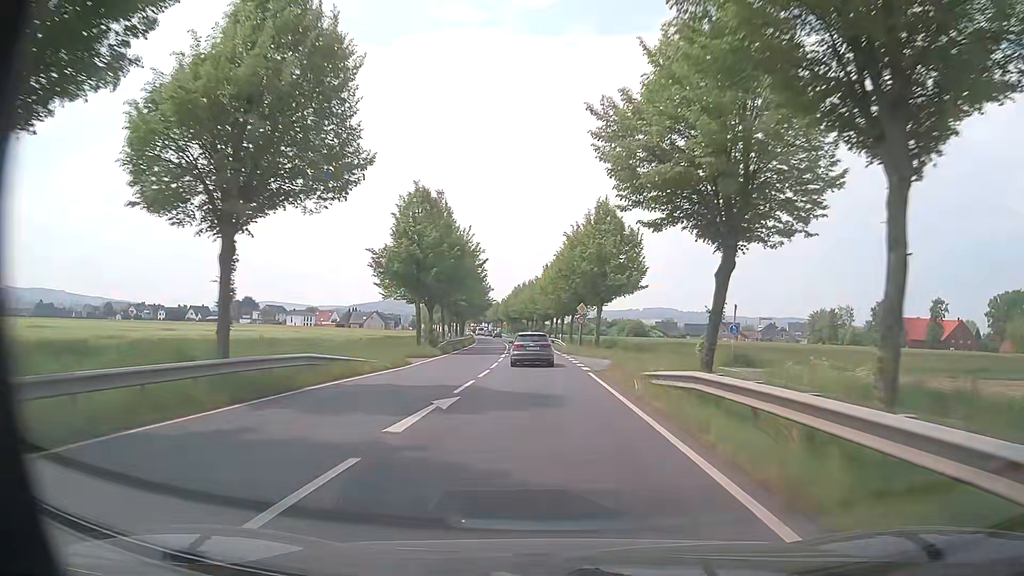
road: primary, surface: asphalt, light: Day
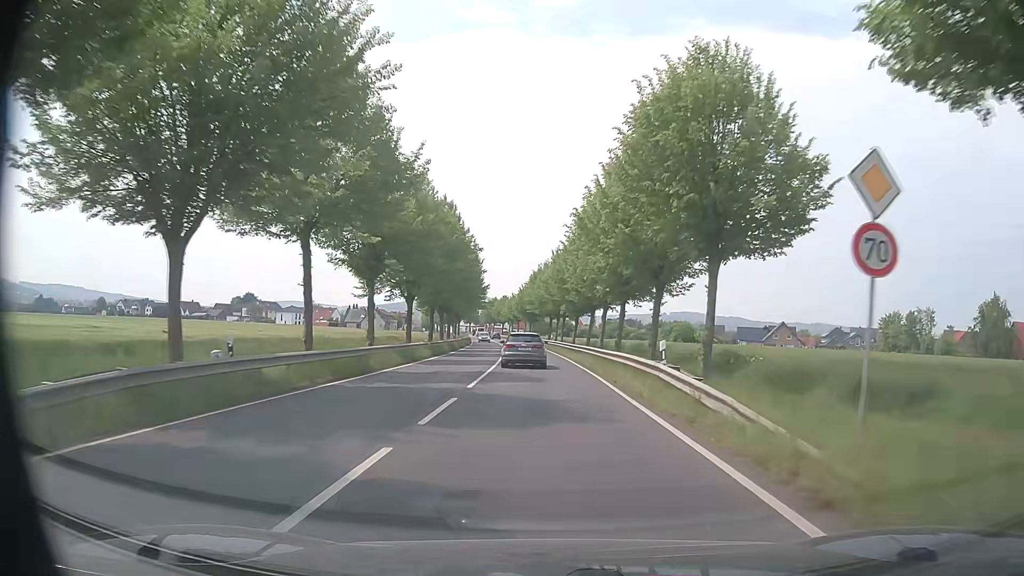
(-1.1, +41.2) m; -3°
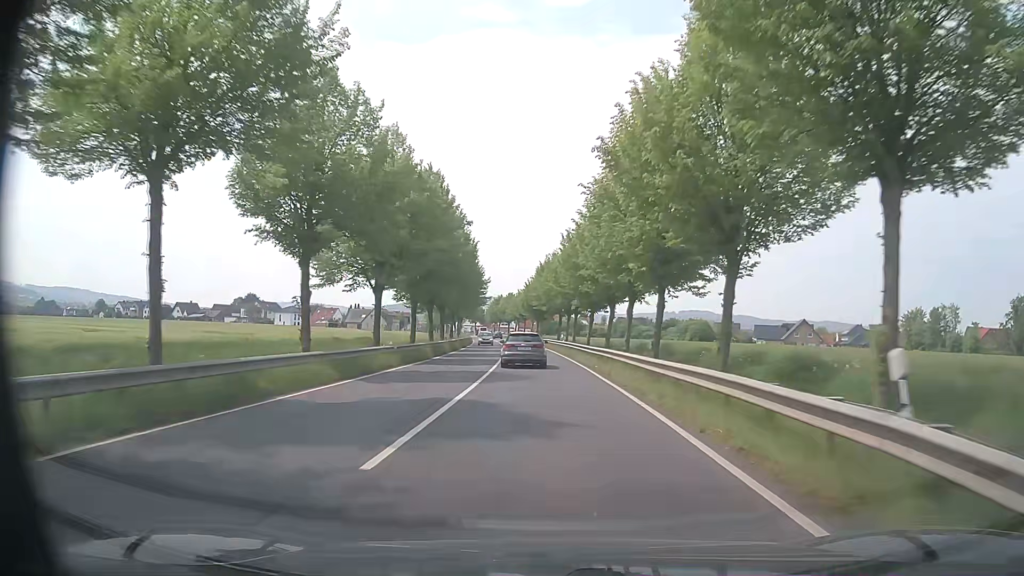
(0.0, +10.1) m; -1°
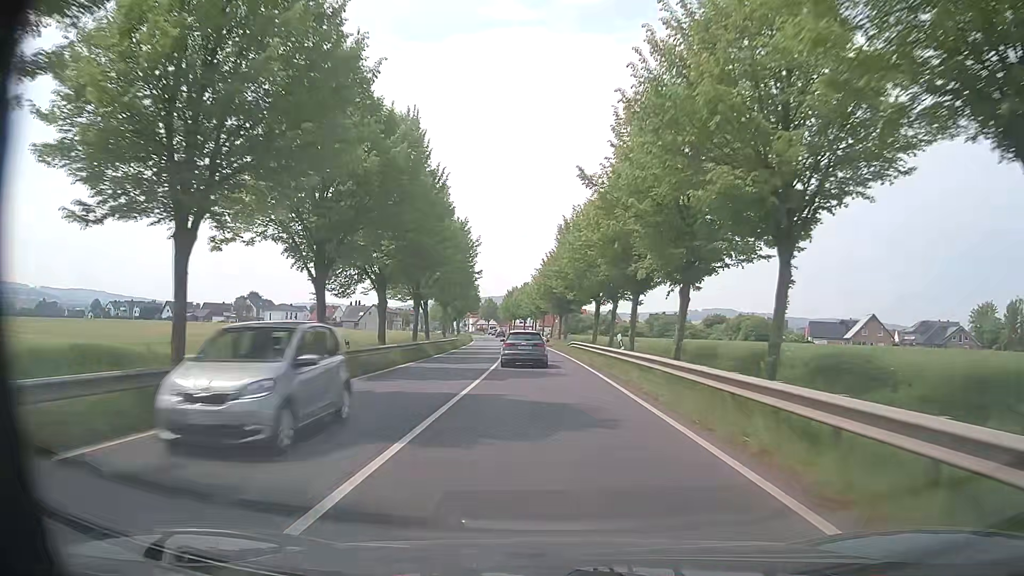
(-0.5, +29.9) m; -2°
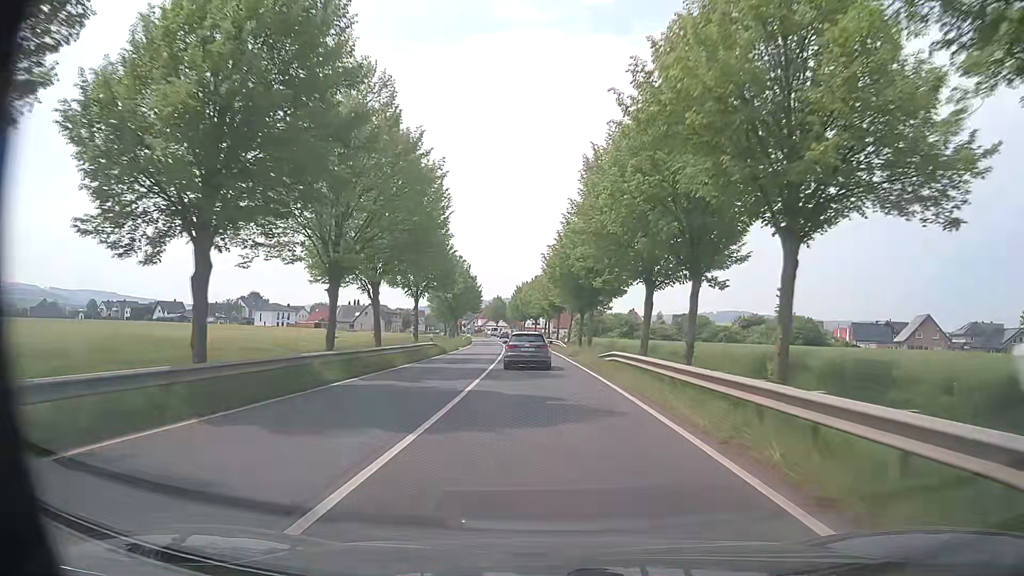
(-0.2, +19.6) m; -2°
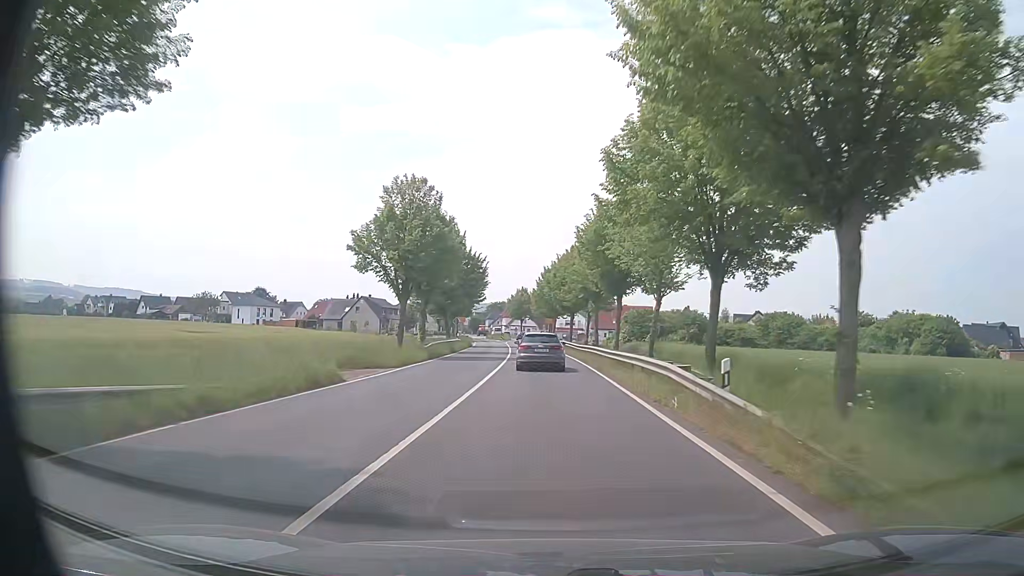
(-0.5, +38.4) m; -2°
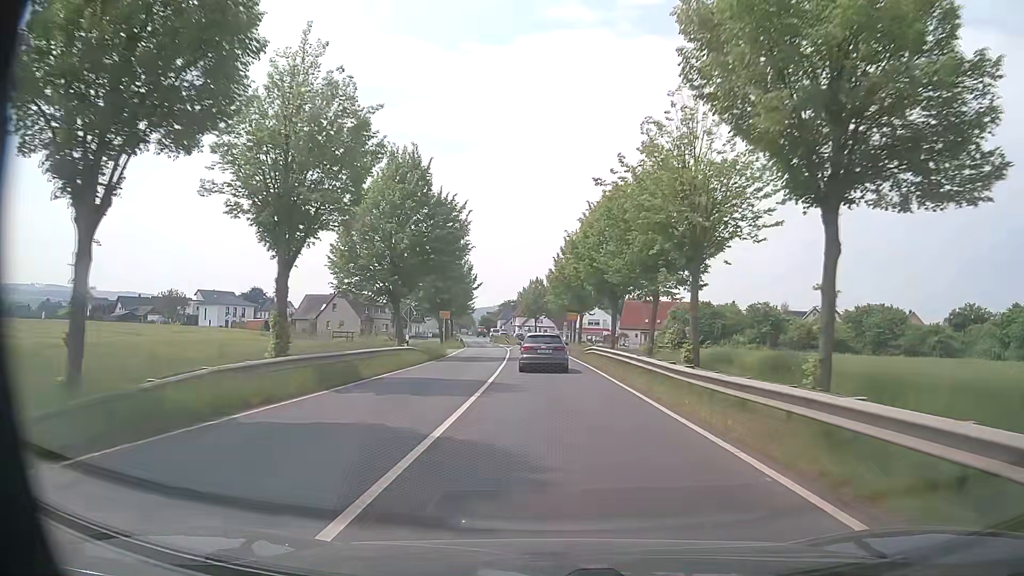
(-0.4, +28.2) m; -1°
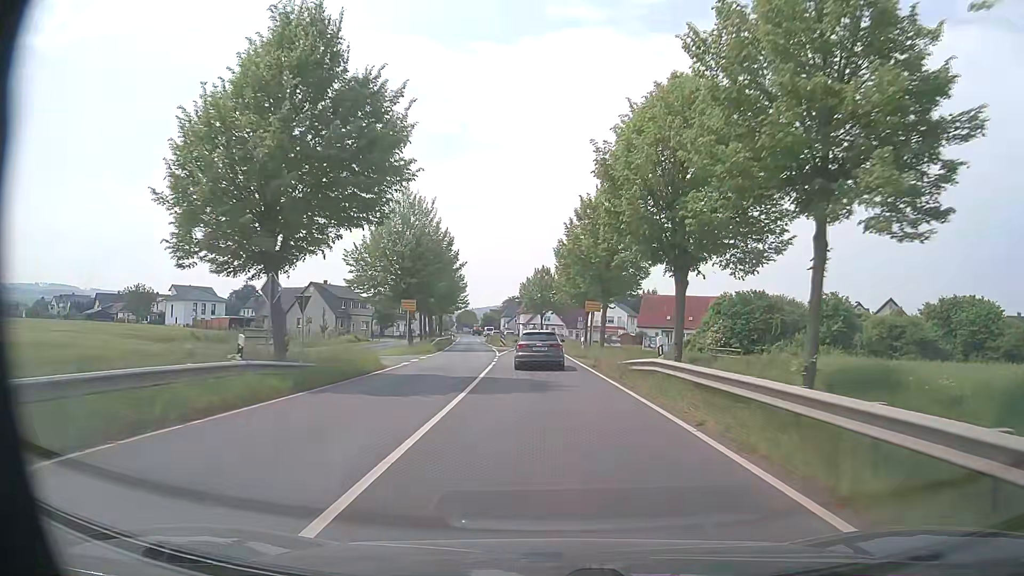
(-0.1, +18.5) m; 0°
(0, +10) (0, +20) (0, +30) (-1, +40) (-1, +50) (-1, +60) (-1, +70) (-2, +80) (-4, +90) (-5, +100) m
